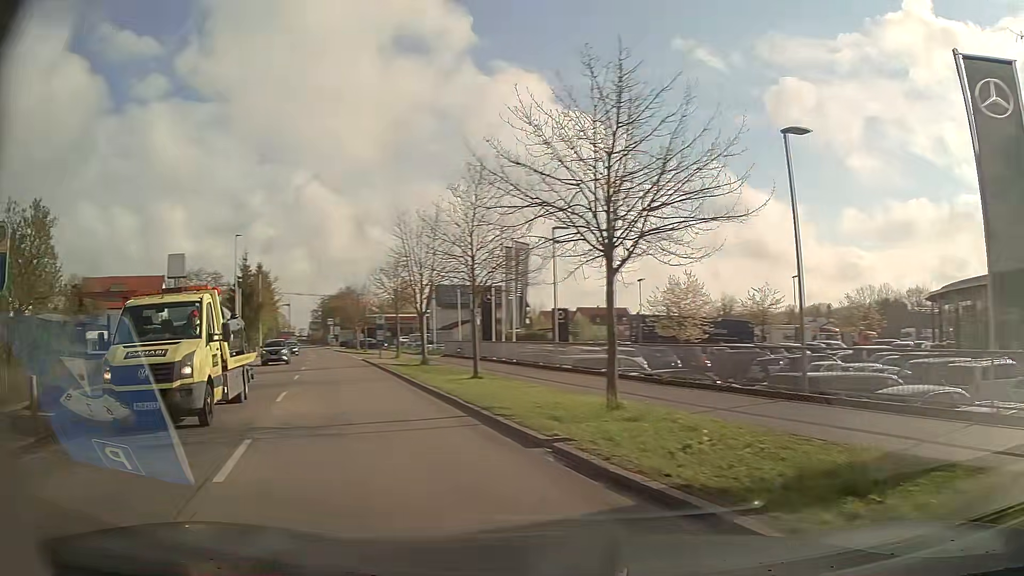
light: Day
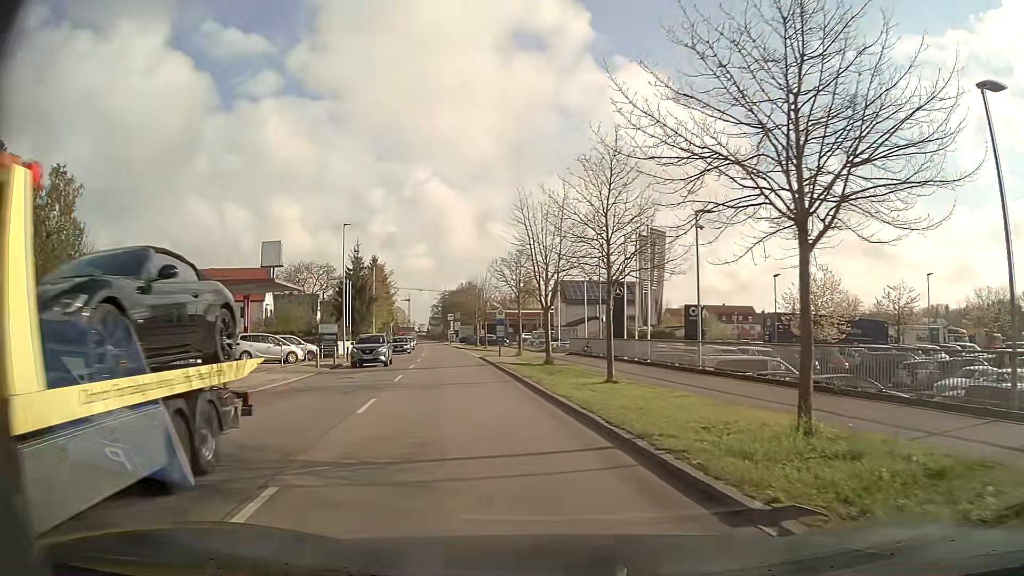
(-0.4, +3.6) m; -12°
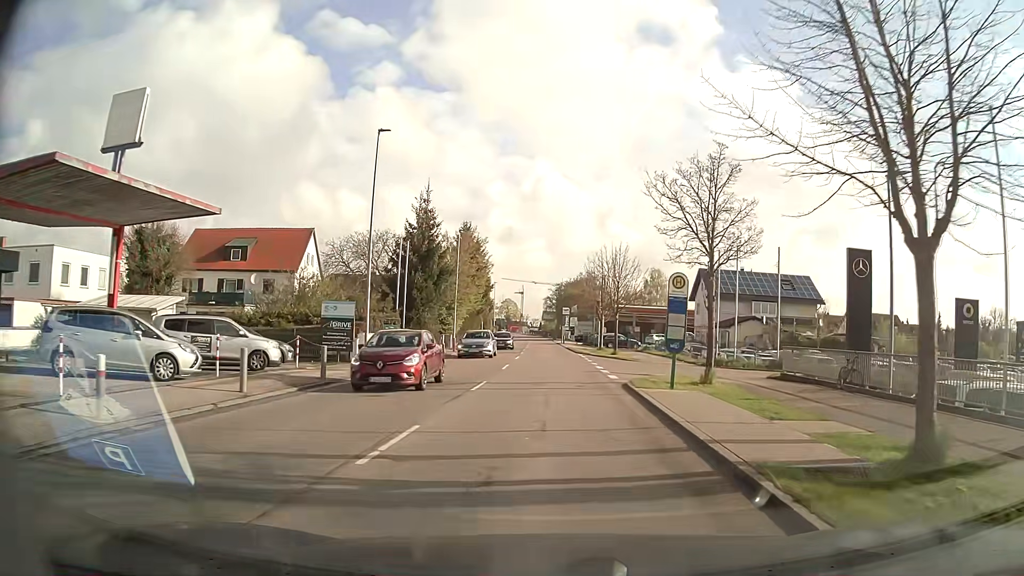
(-2.8, +23.8) m; -10°
